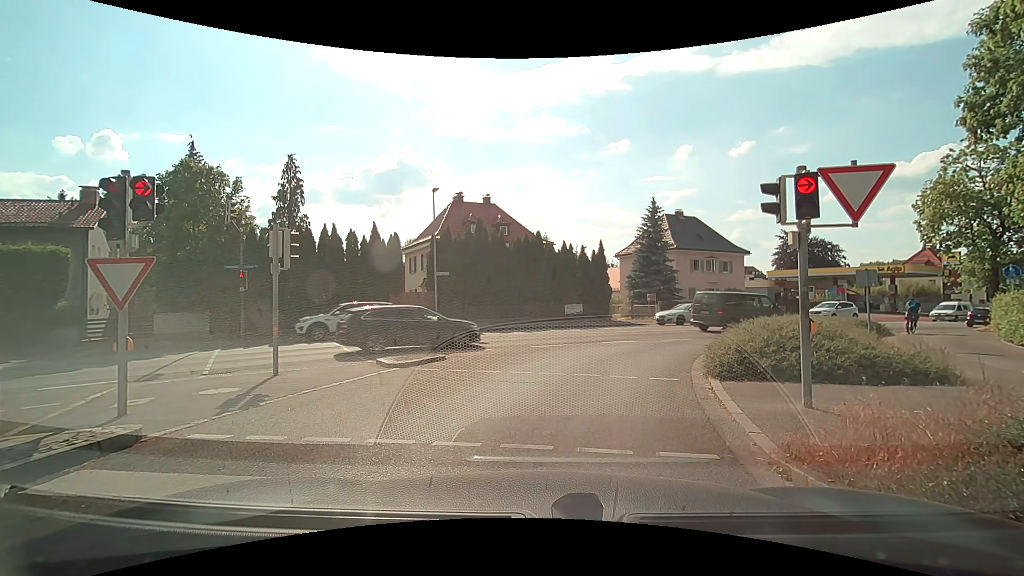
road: tertiary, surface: asphalt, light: Day
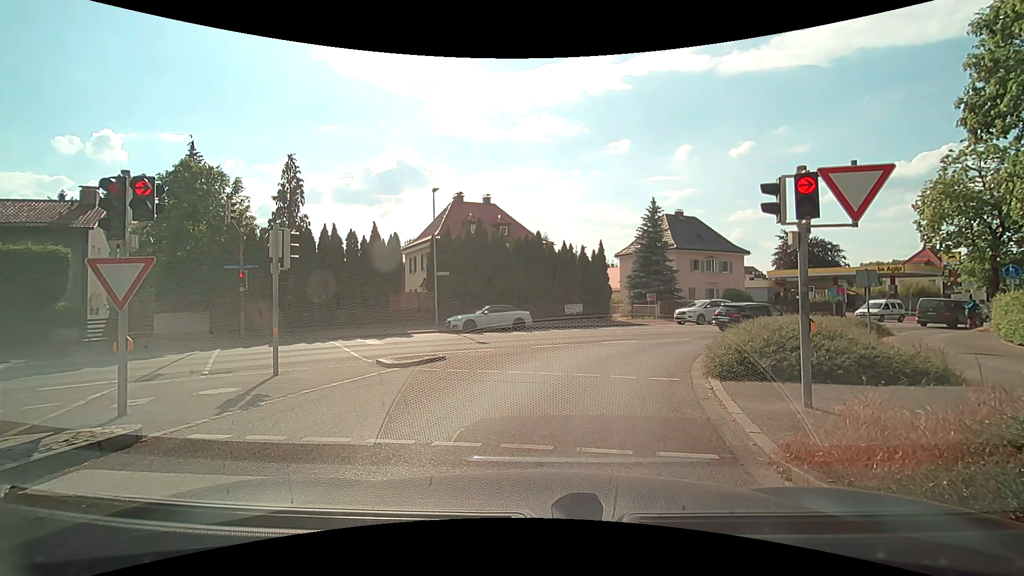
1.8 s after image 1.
(0.0, 0.0) m; 0°
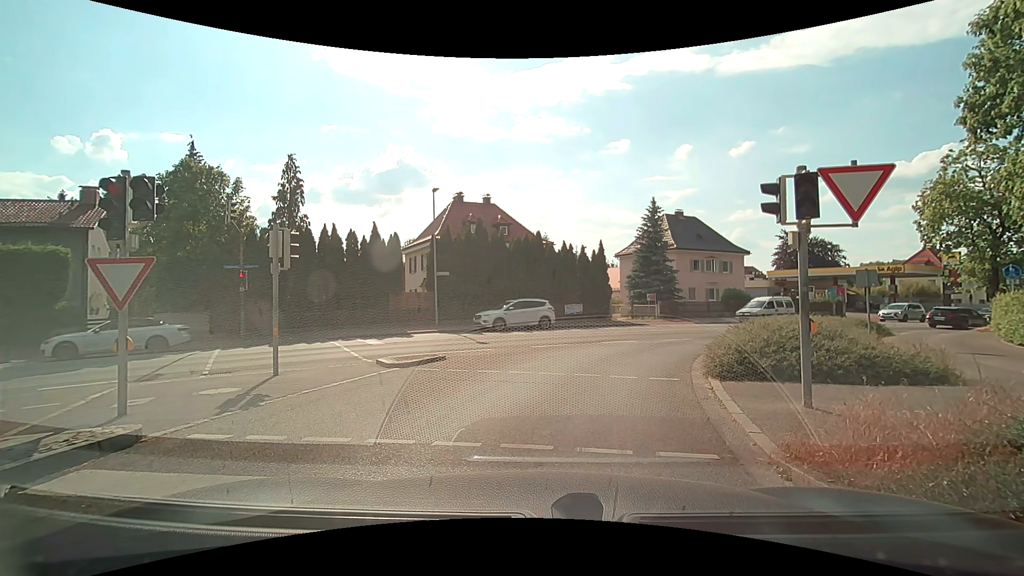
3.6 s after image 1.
(0.0, 0.0) m; 0°
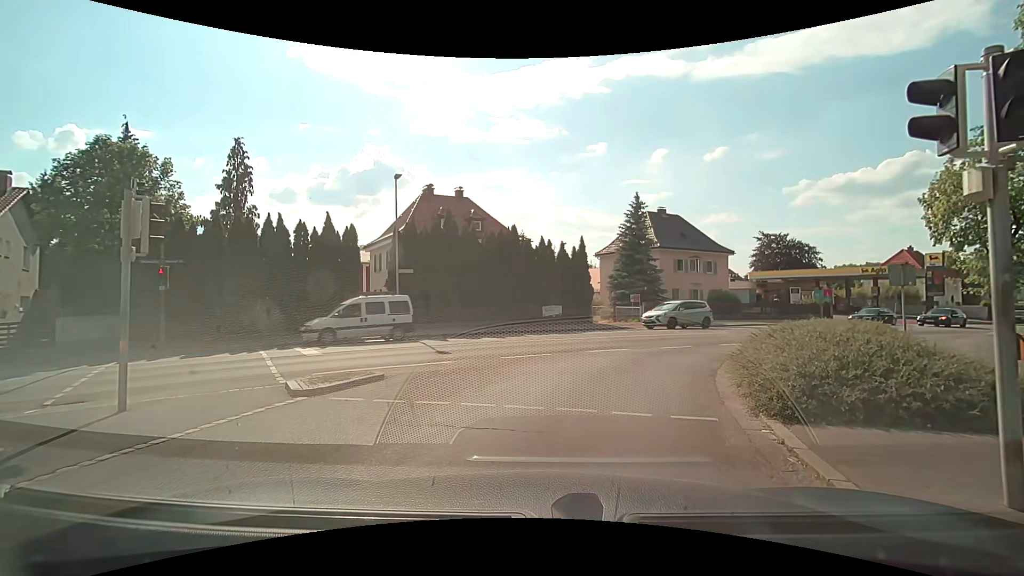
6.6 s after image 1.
(+0.2, +3.5) m; +5°
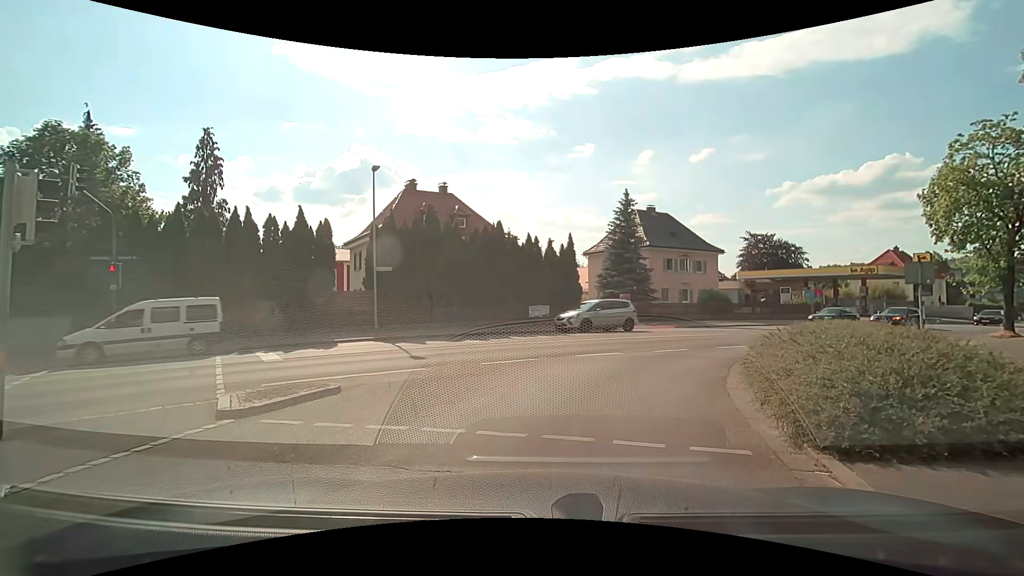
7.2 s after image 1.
(0.0, +1.5) m; +2°
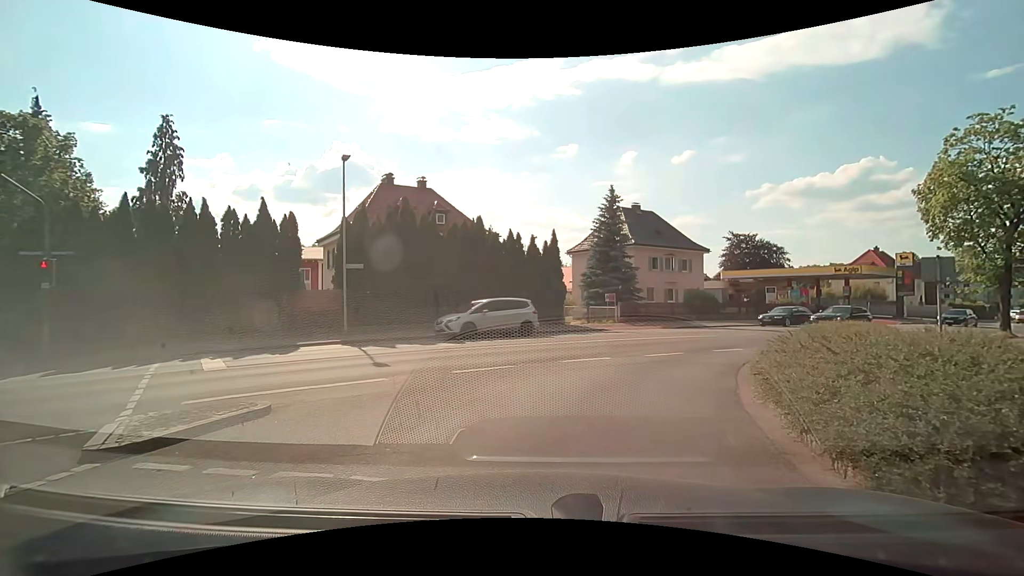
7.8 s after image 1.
(0.0, +1.6) m; +1°
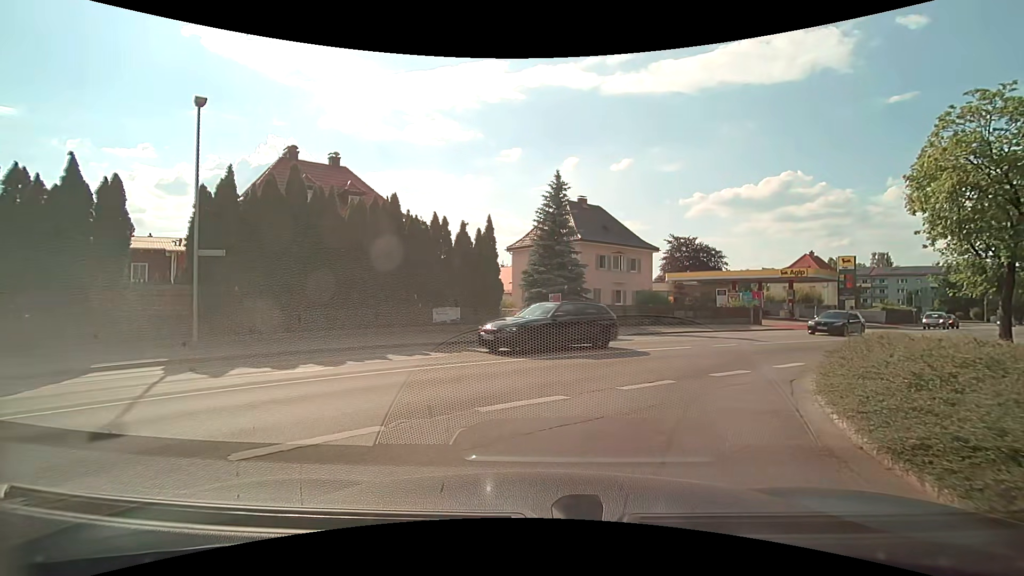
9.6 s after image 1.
(+0.4, +5.9) m; +7°
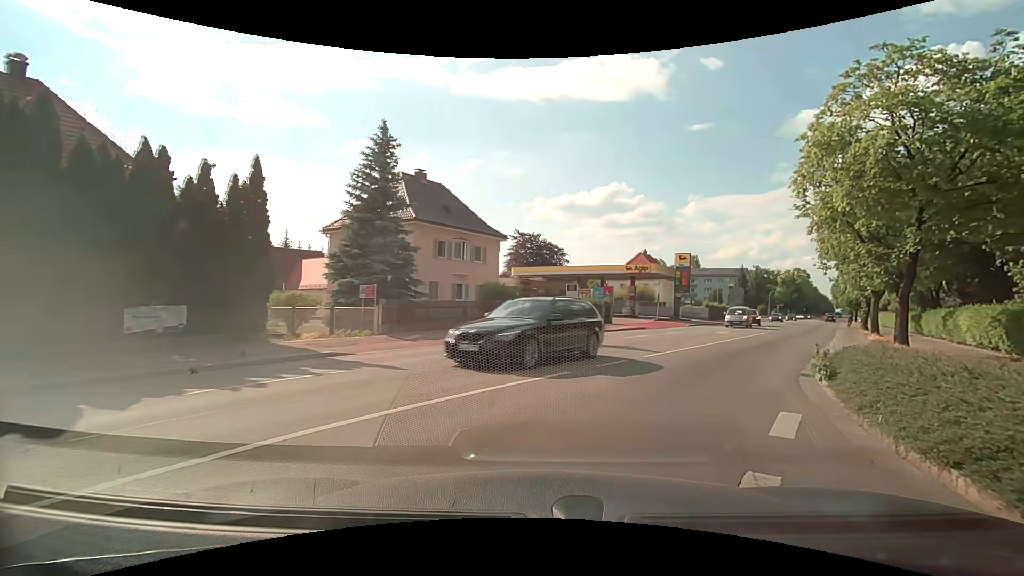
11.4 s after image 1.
(+1.0, +8.5) m; +19°
(+2, +10) (+6, +19) (+11, +28) (+16, +36) (+21, +45) (+25, +54) (+30, +63) (+35, +71) (+40, +80) (+44, +89) m
